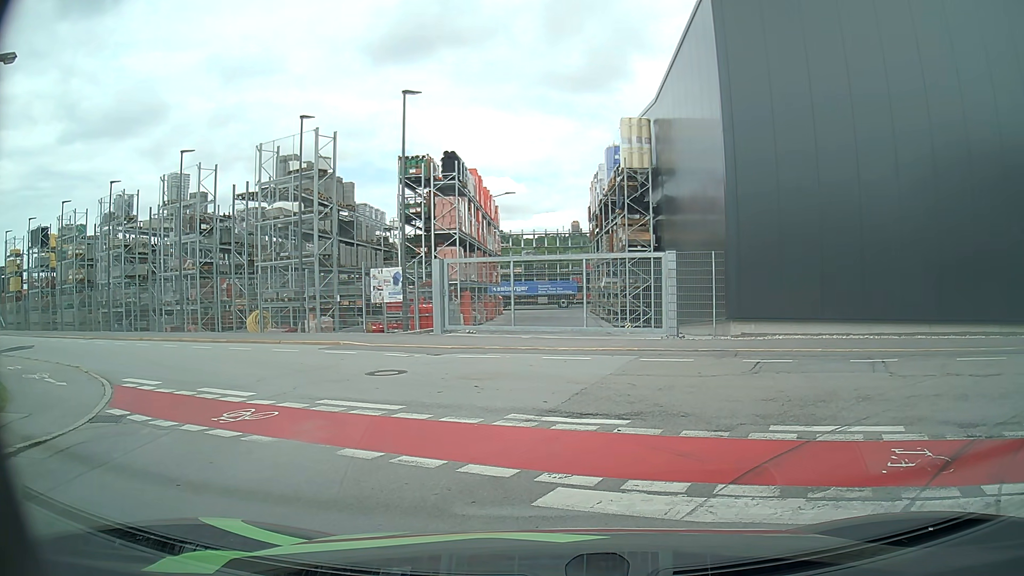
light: Day
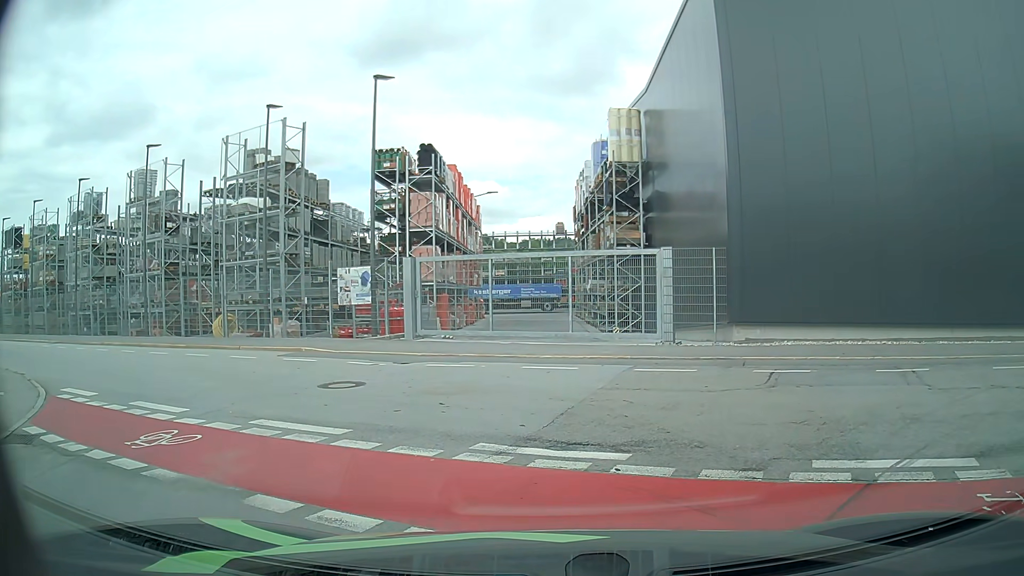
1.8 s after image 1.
(0.0, +1.8) m; 0°
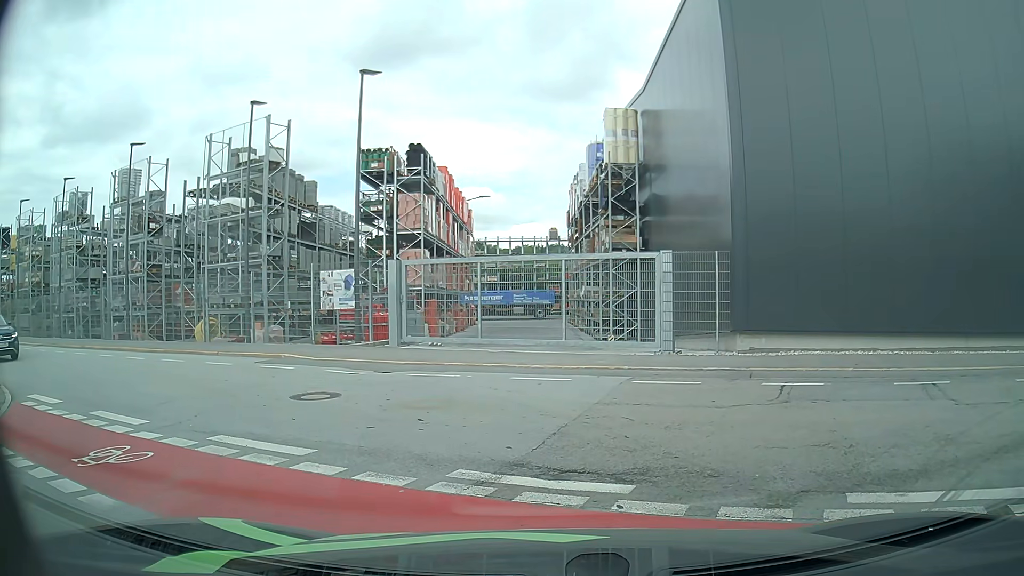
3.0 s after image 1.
(0.0, +0.9) m; 0°
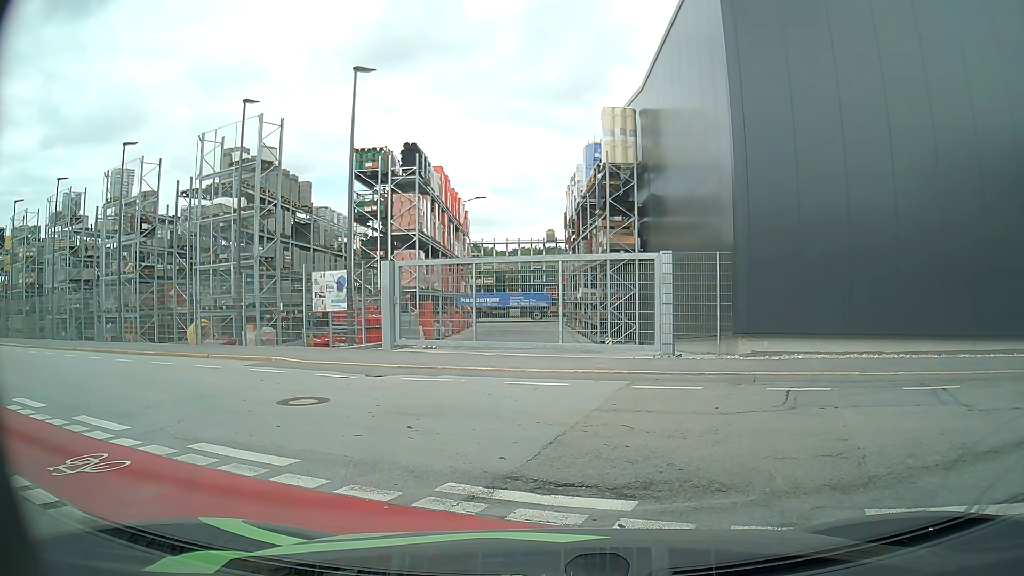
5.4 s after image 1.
(0.0, +0.5) m; 0°
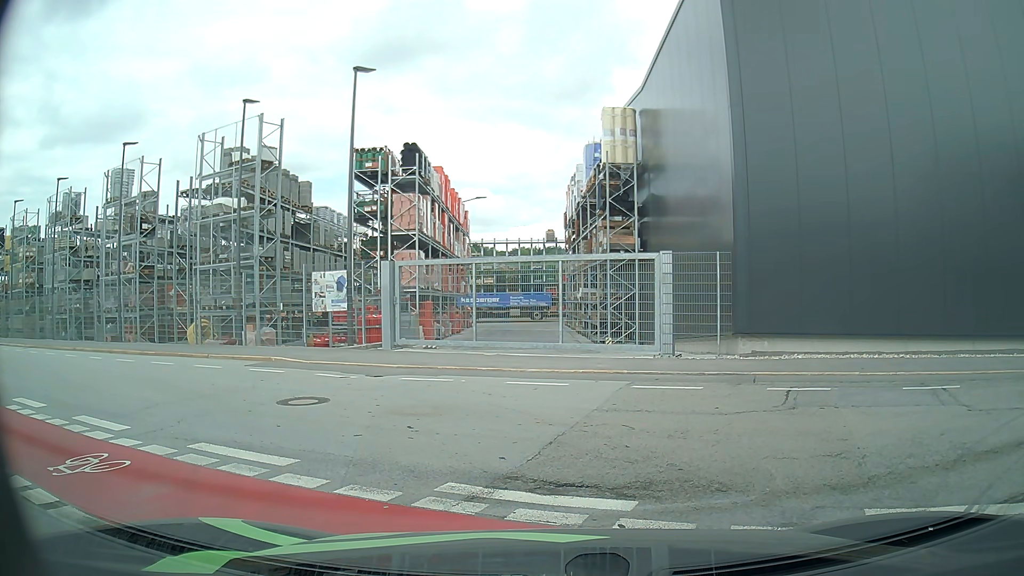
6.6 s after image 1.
(0.0, 0.0) m; 0°
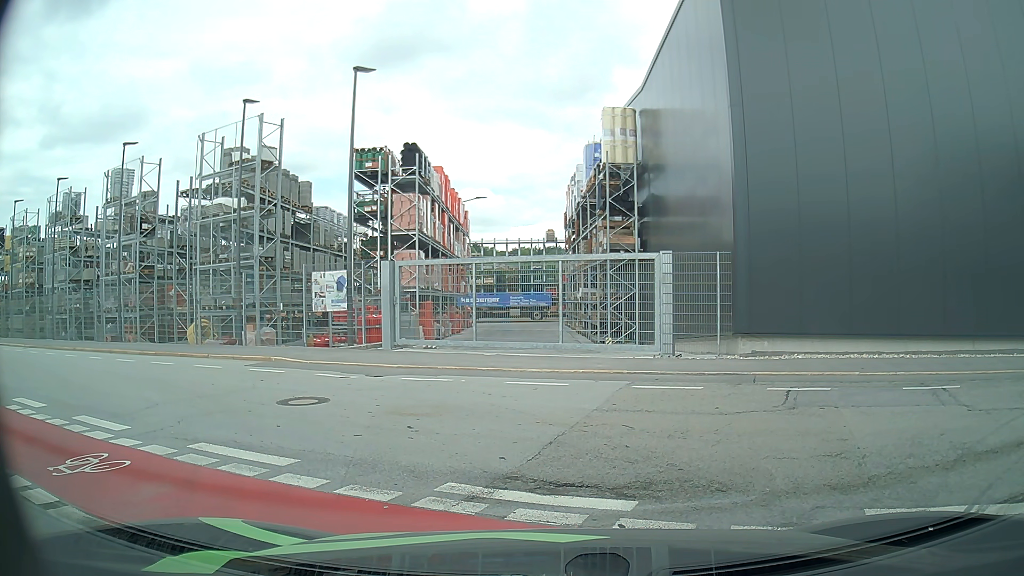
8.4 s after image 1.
(0.0, 0.0) m; 0°
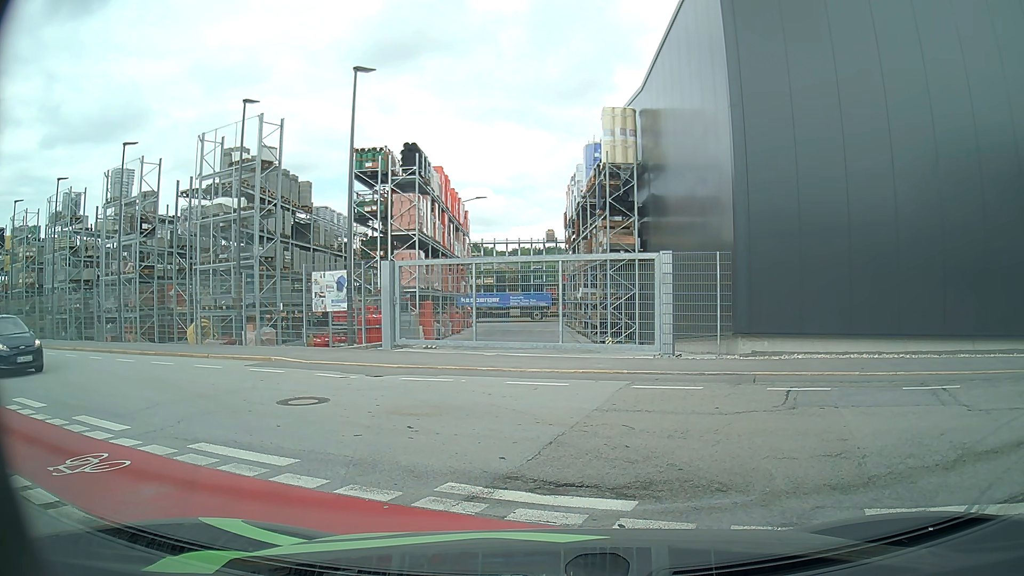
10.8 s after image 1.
(0.0, 0.0) m; 0°
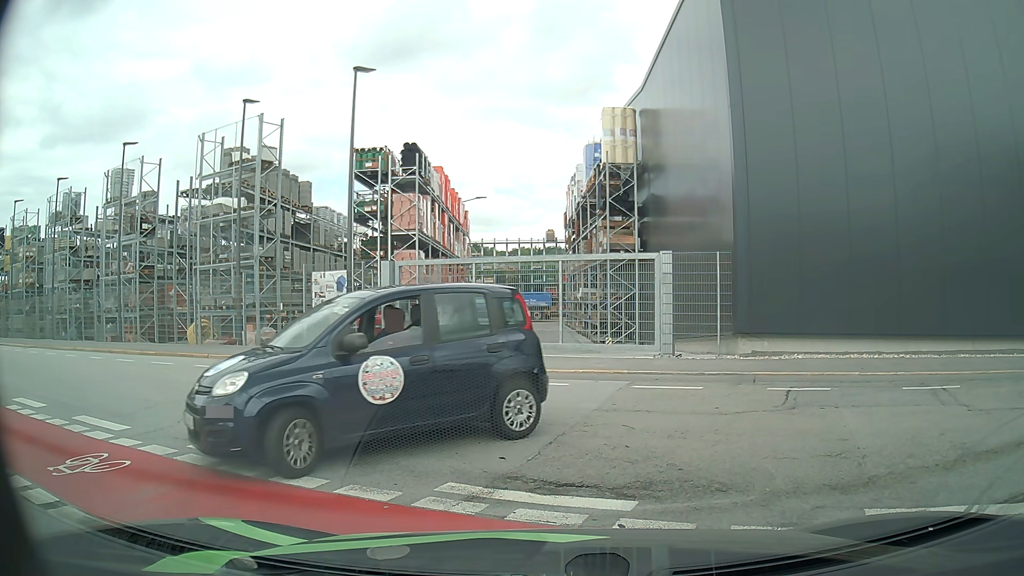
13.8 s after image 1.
(0.0, 0.0) m; 0°
